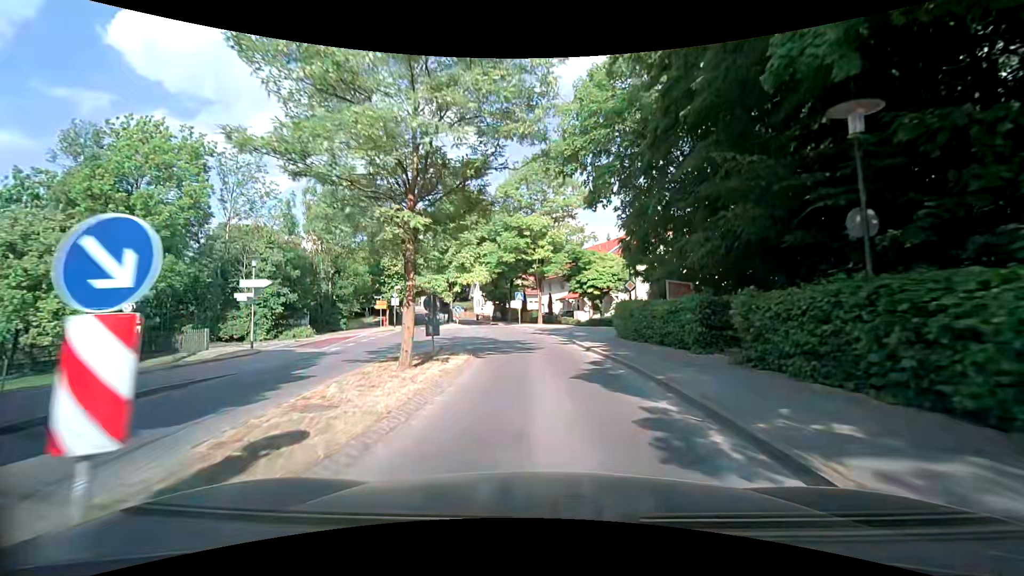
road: tertiary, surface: asphalt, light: Day
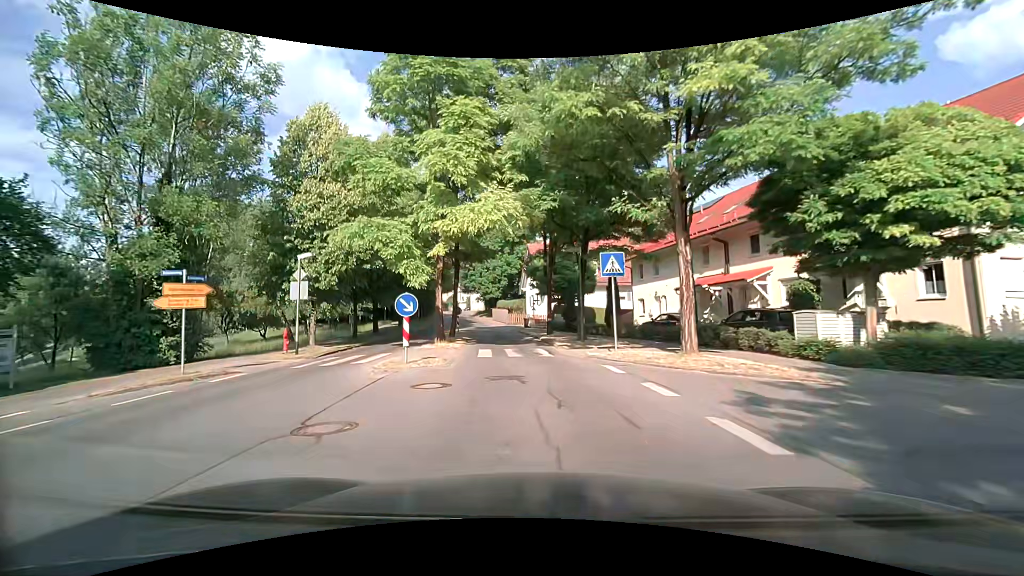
(-1.4, +32.0) m; -7°
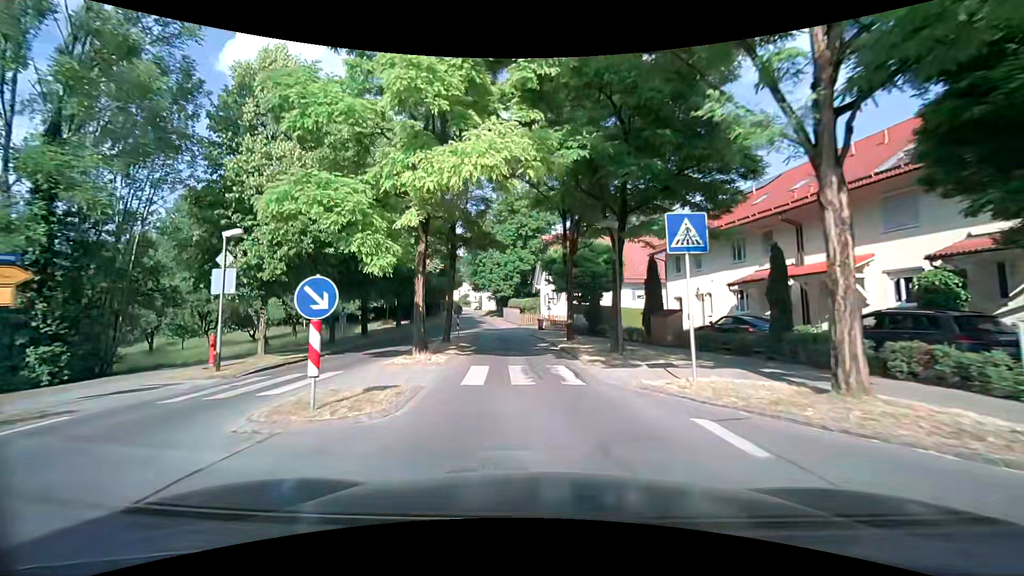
(-0.1, +6.3) m; -2°
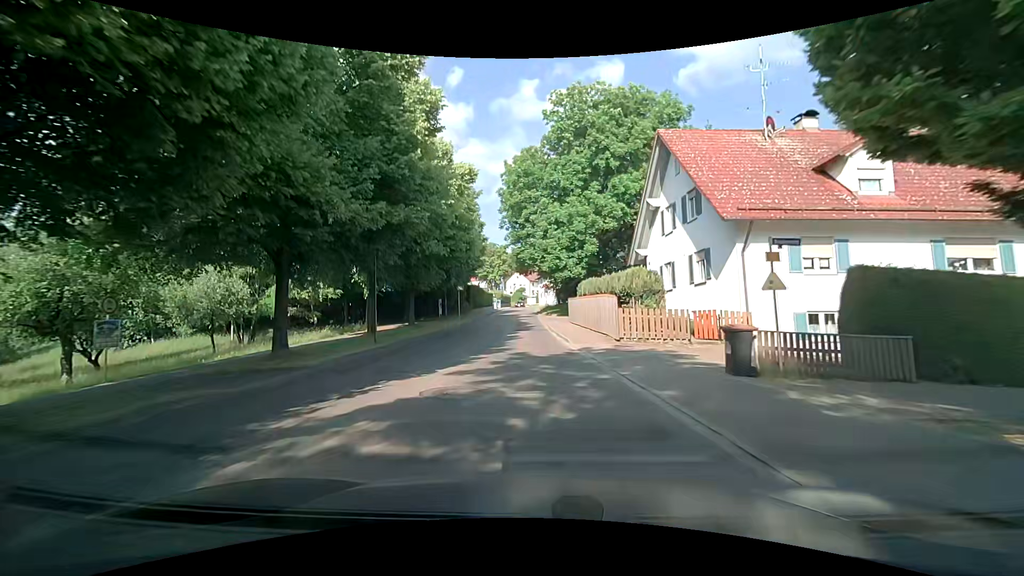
(-2.2, +30.7) m; -7°
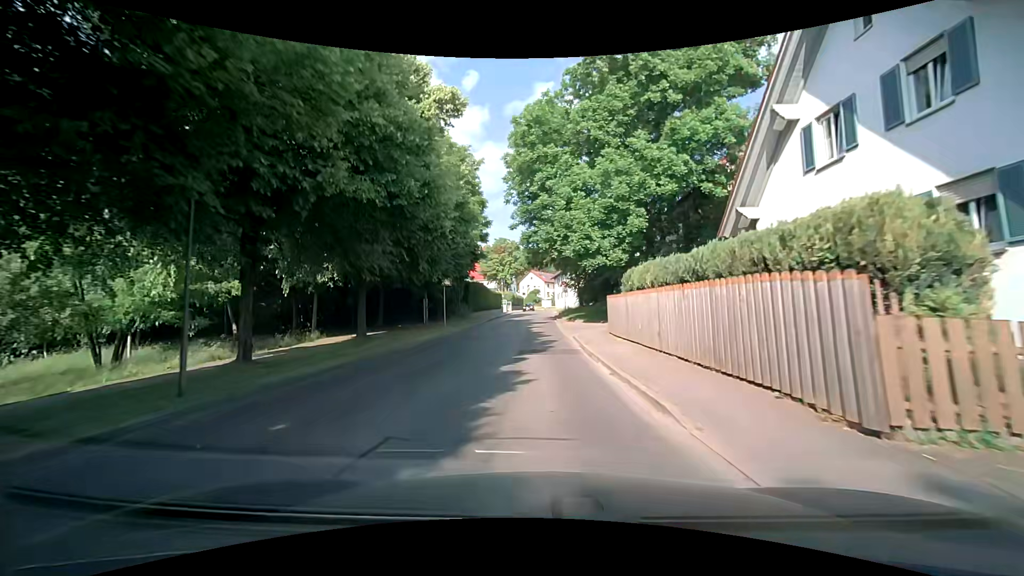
(-0.2, +12.4) m; -1°
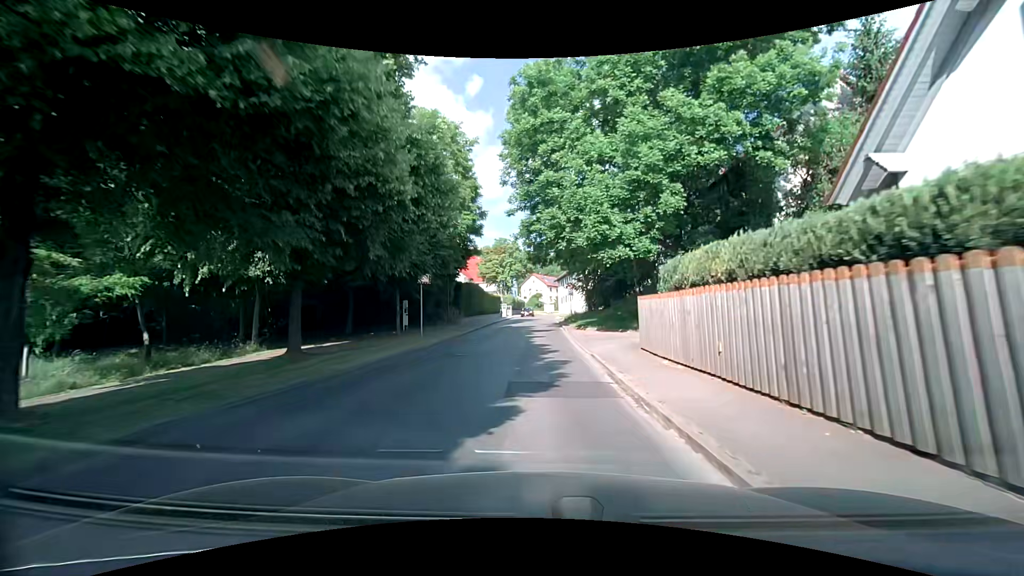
(0.0, +6.2) m; 0°
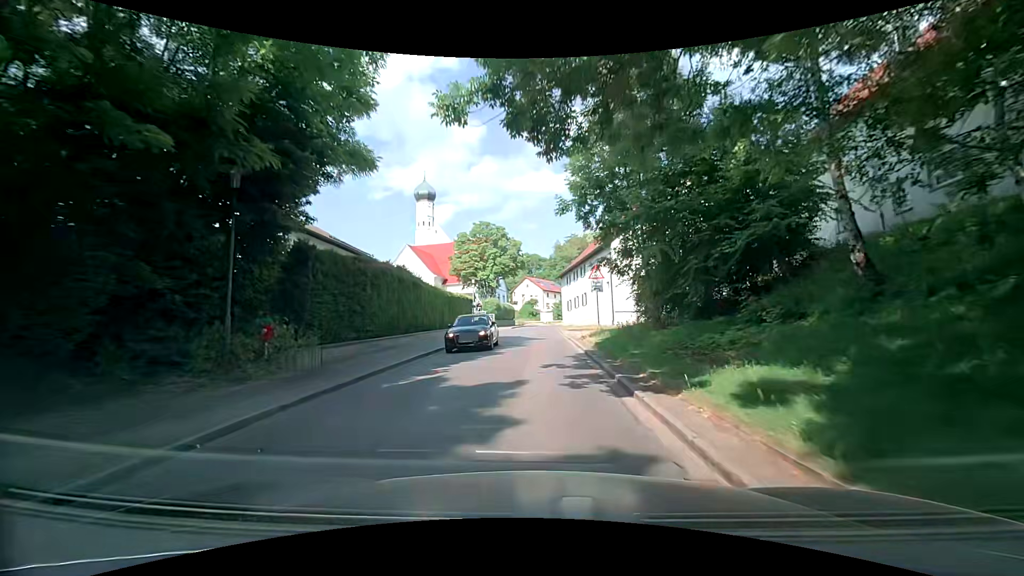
(0.0, +25.2) m; -1°
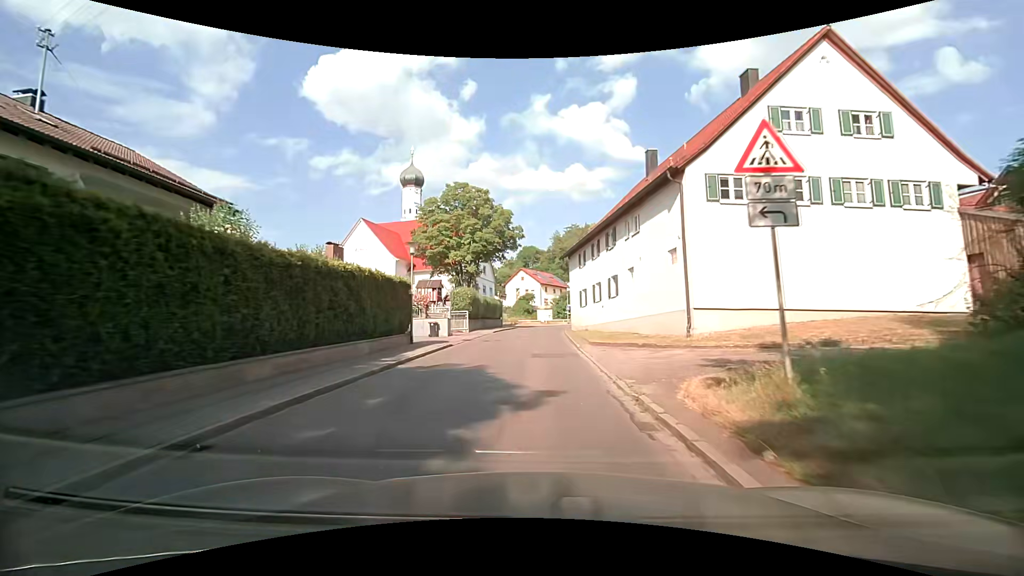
(+0.6, +19.2) m; +3°
